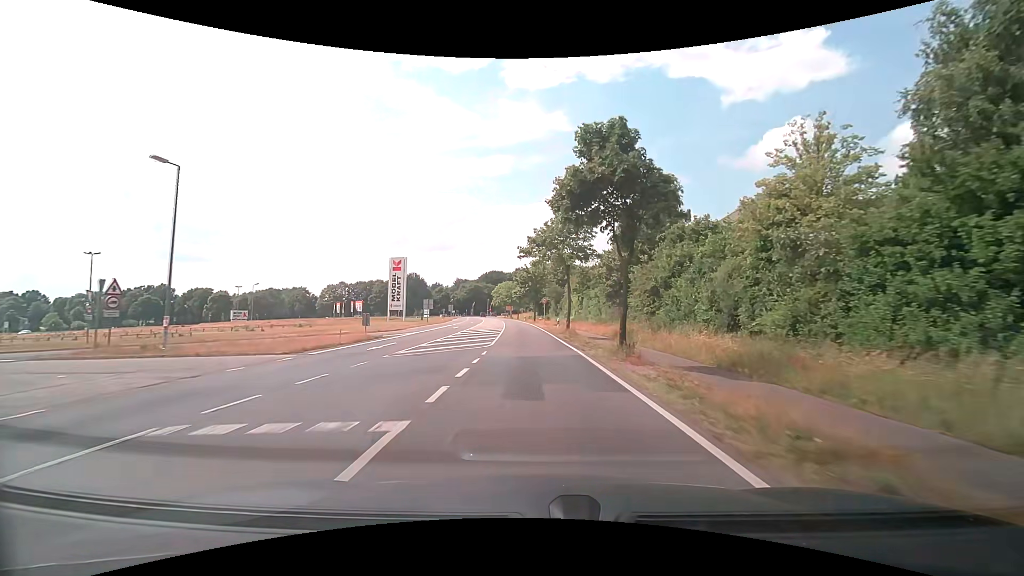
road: tertiary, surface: asphalt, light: Day
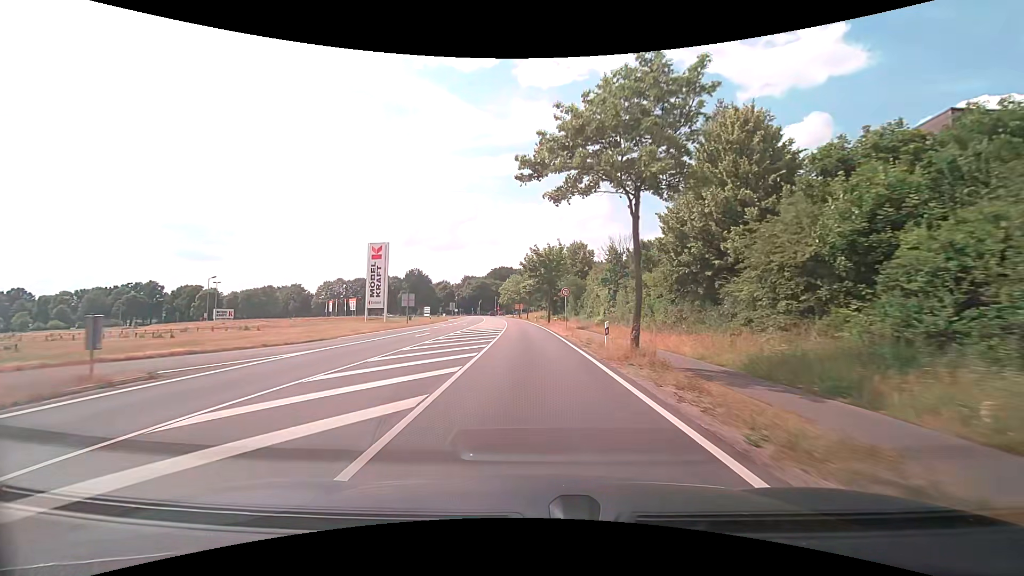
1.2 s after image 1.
(-0.1, +20.3) m; -1°
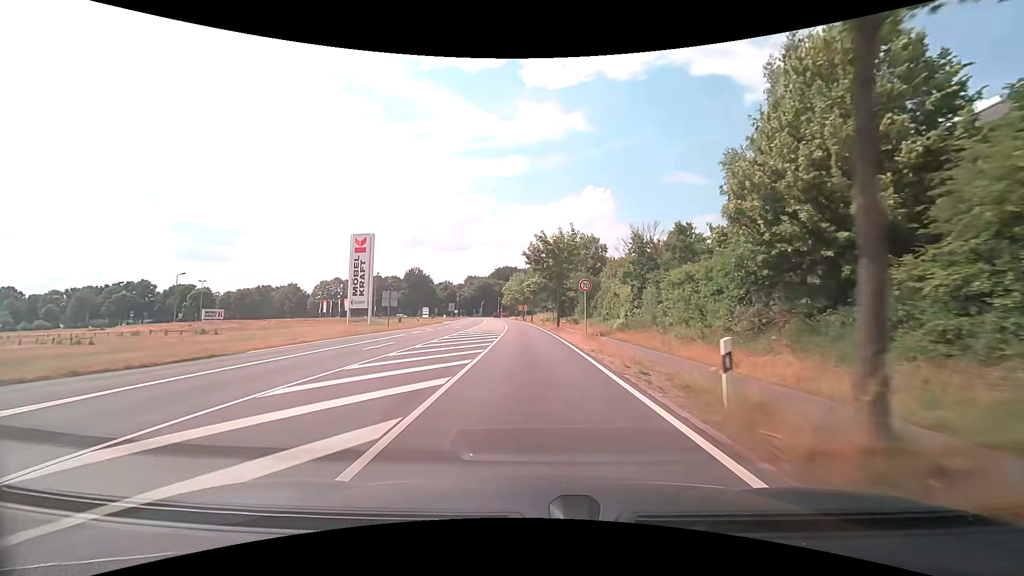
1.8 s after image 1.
(0.0, +10.2) m; 0°
(0, +10) (0, +20) (-1, +30) (-1, +40) (-1, +50) (-2, +60) (-2, +70) (-3, +80) (-4, +90) (-5, +100) m
